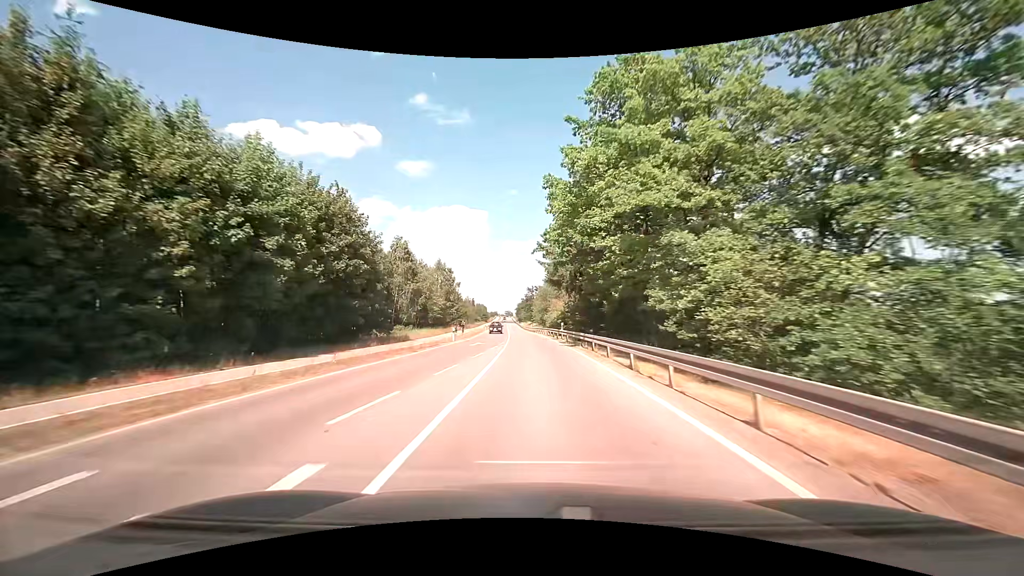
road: tertiary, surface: asphalt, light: Day
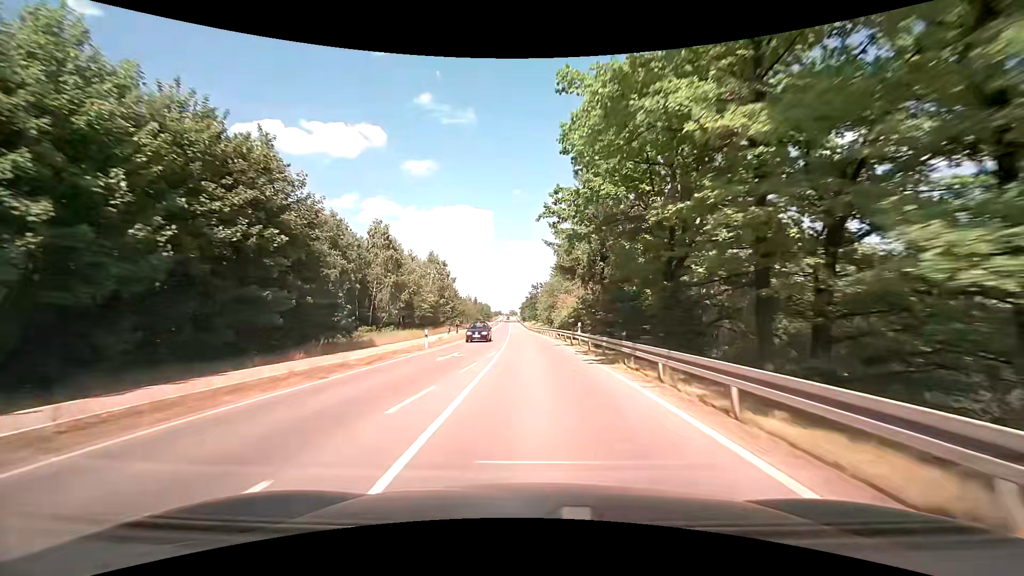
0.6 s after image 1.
(-0.1, +11.4) m; -1°
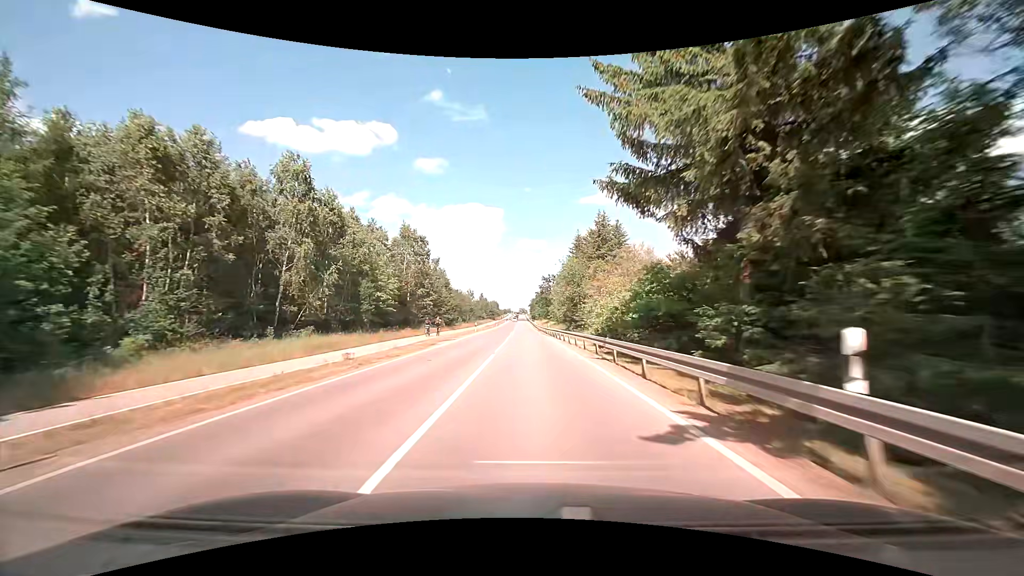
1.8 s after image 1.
(-0.3, +23.1) m; -1°
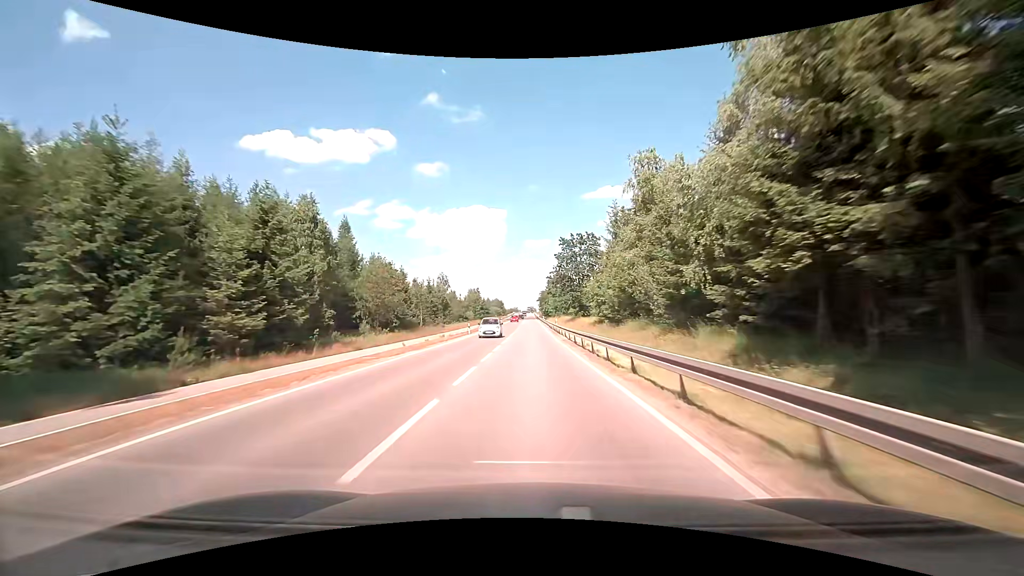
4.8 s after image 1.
(-0.9, +60.1) m; -1°
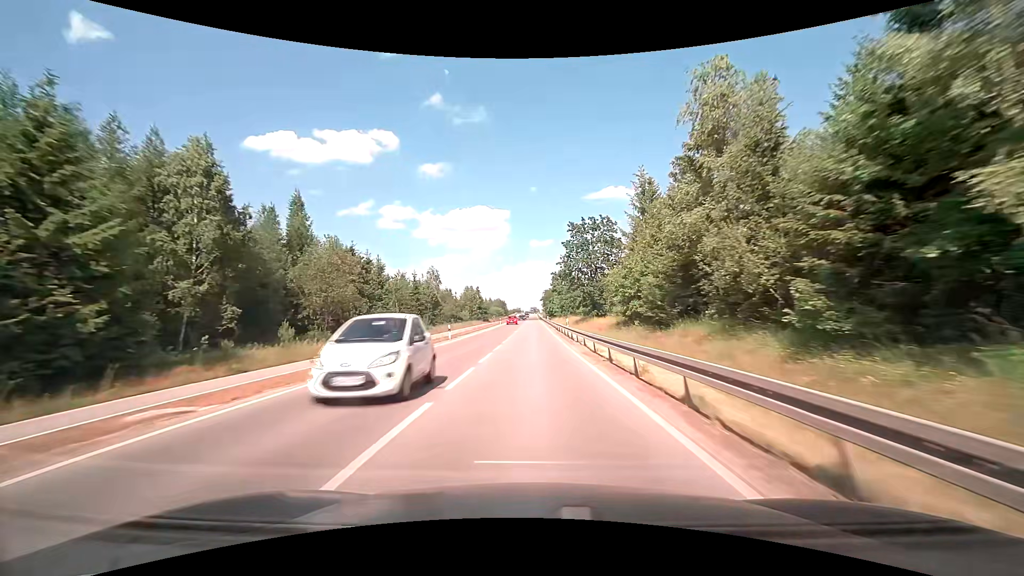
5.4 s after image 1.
(-0.1, +12.4) m; -1°
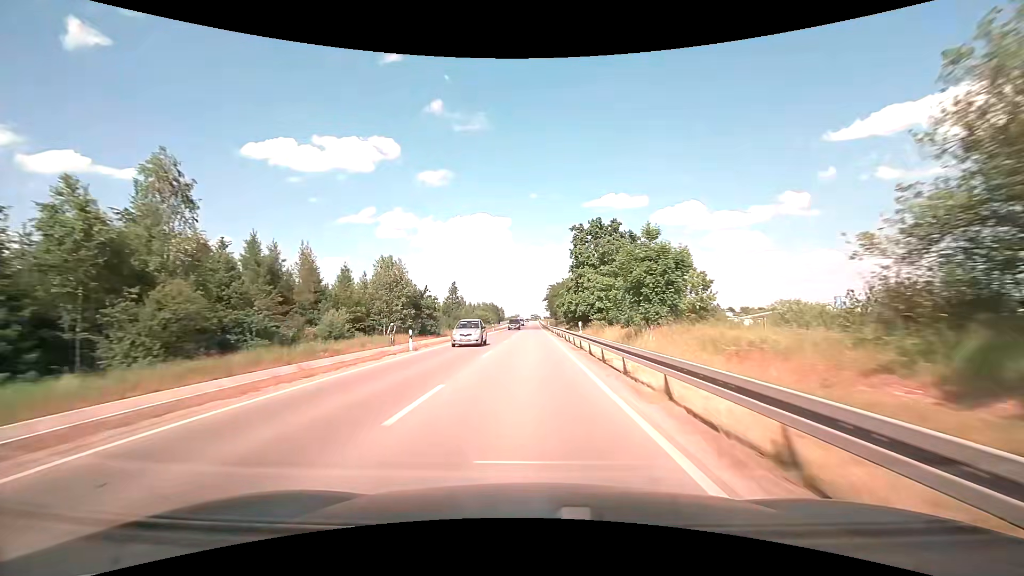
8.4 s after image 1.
(+0.2, +63.7) m; 0°
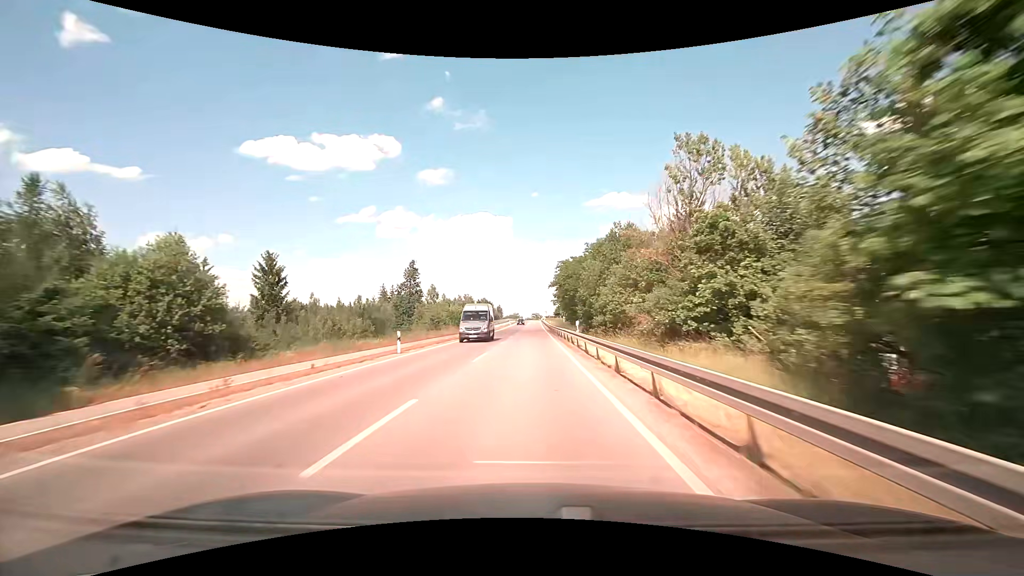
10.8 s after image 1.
(0.0, +51.8) m; -1°
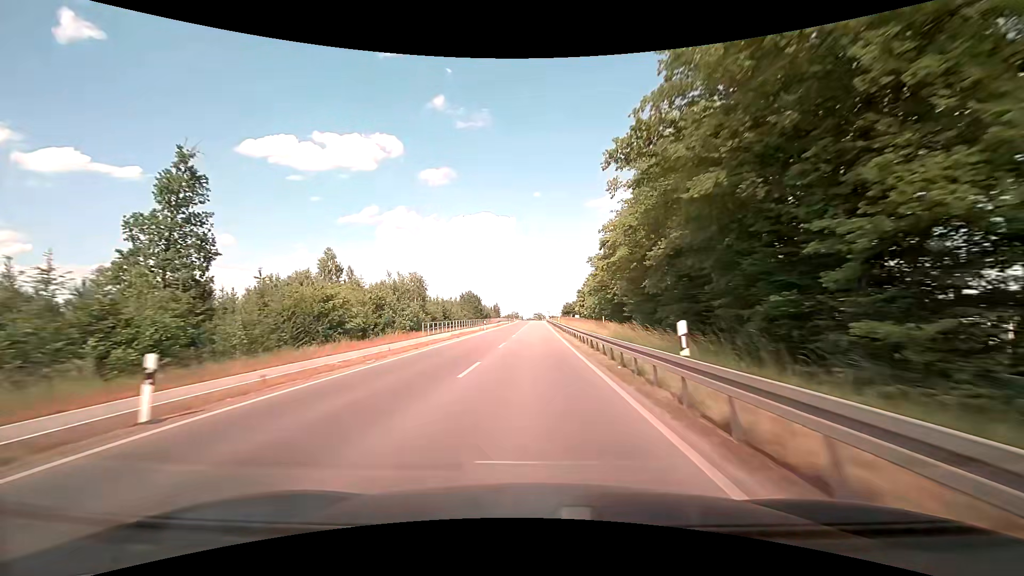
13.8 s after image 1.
(+0.4, +65.1) m; 0°
(0, +10) (0, +20) (0, +30) (0, +40) (0, +50) (0, +60) (0, +70) (0, +80) (0, +90) (0, +100) m
